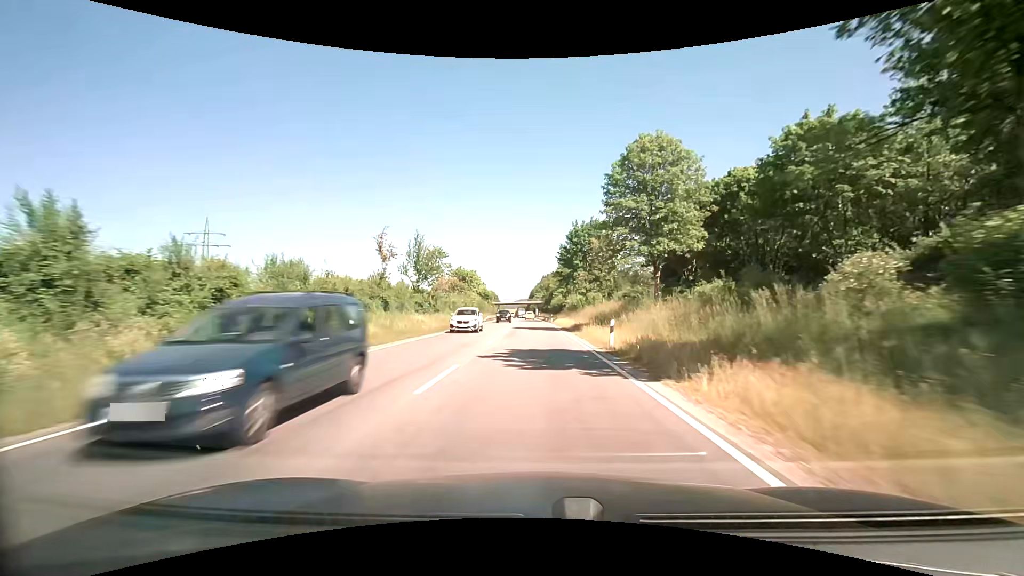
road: primary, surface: asphalt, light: Day
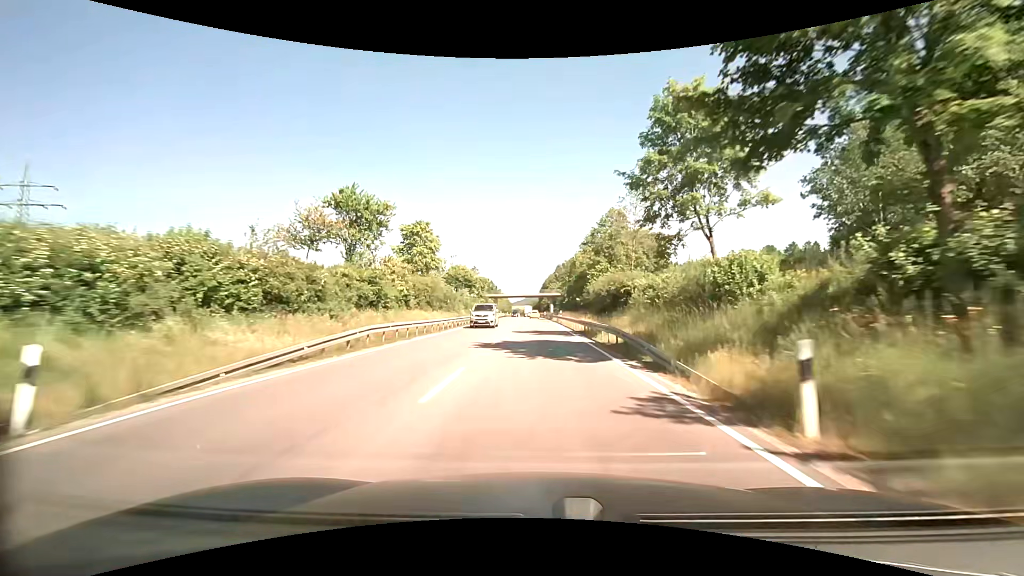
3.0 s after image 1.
(-0.4, +60.7) m; 0°
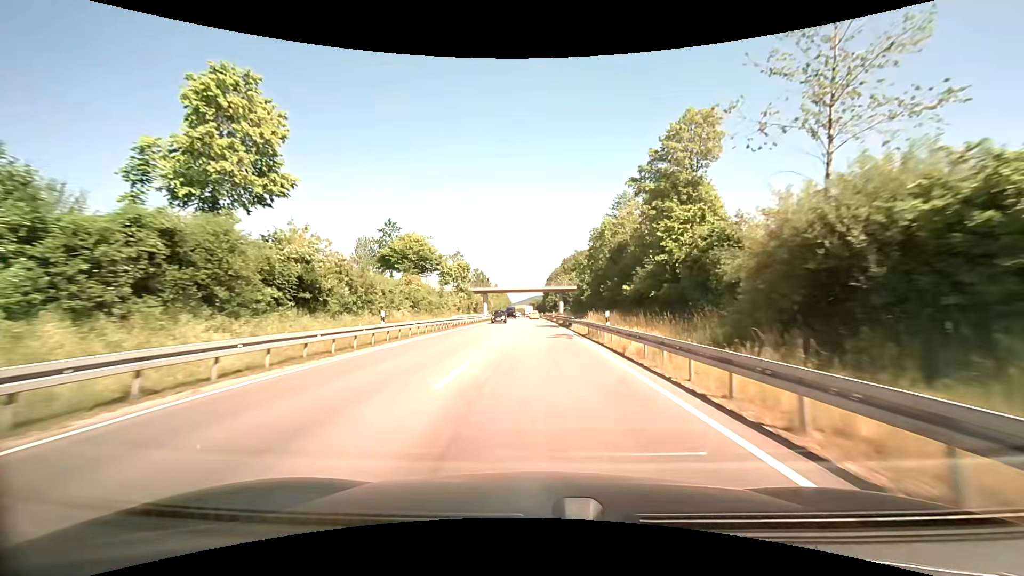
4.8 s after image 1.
(-0.4, +35.1) m; -2°
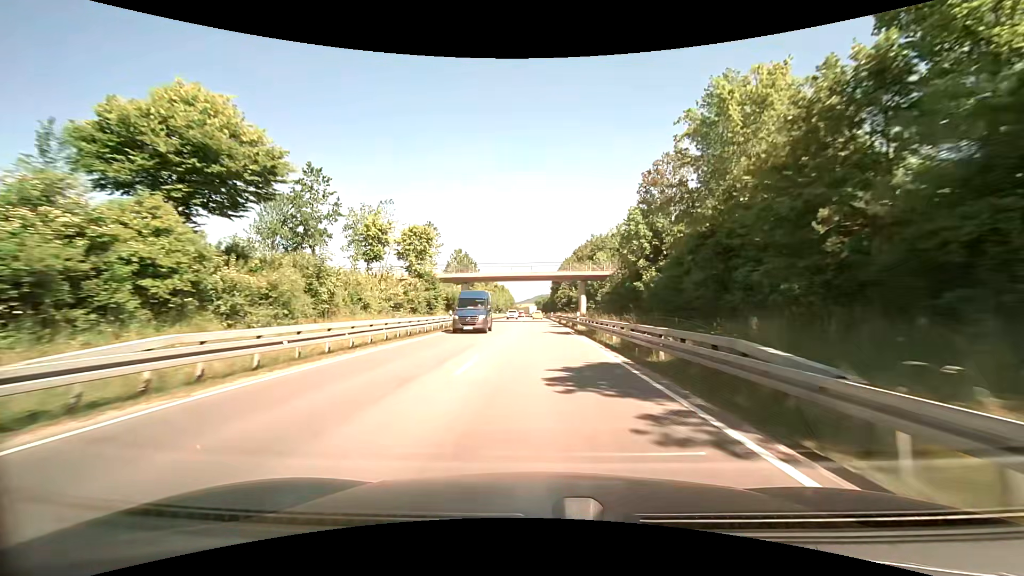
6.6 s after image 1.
(+0.4, +34.4) m; +1°
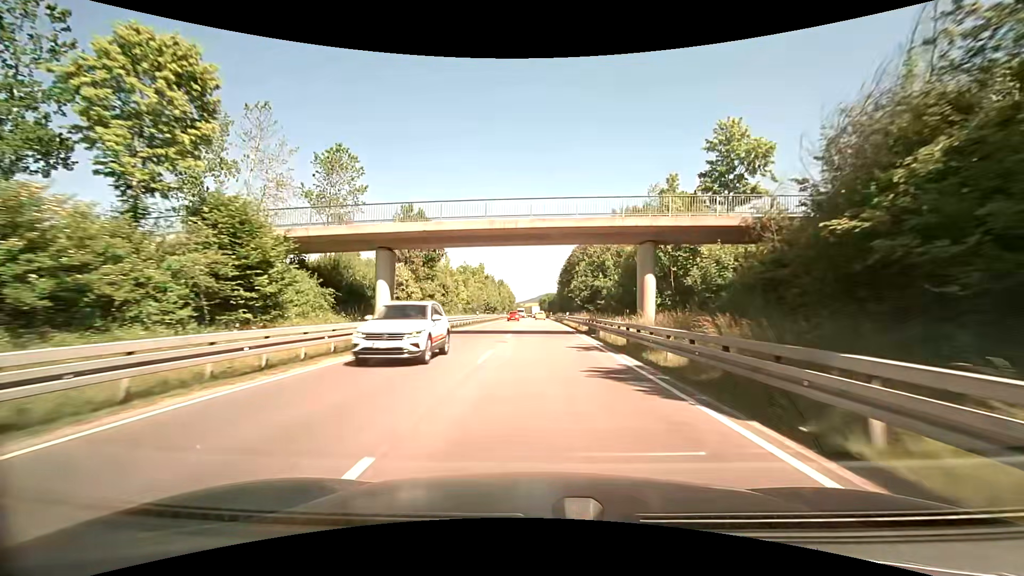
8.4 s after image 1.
(+0.1, +34.2) m; -1°
(0, +10) (0, +20) (0, +30) (0, +40) (0, +50) (0, +60) (0, +70) (0, +80) (0, +90) (-1, +100) m
